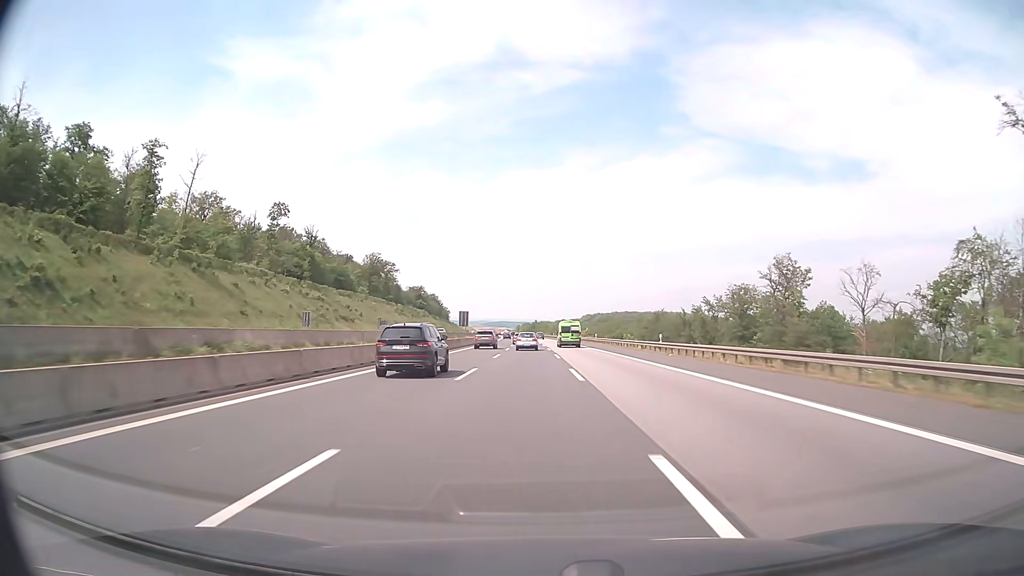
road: motorway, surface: asphalt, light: Day
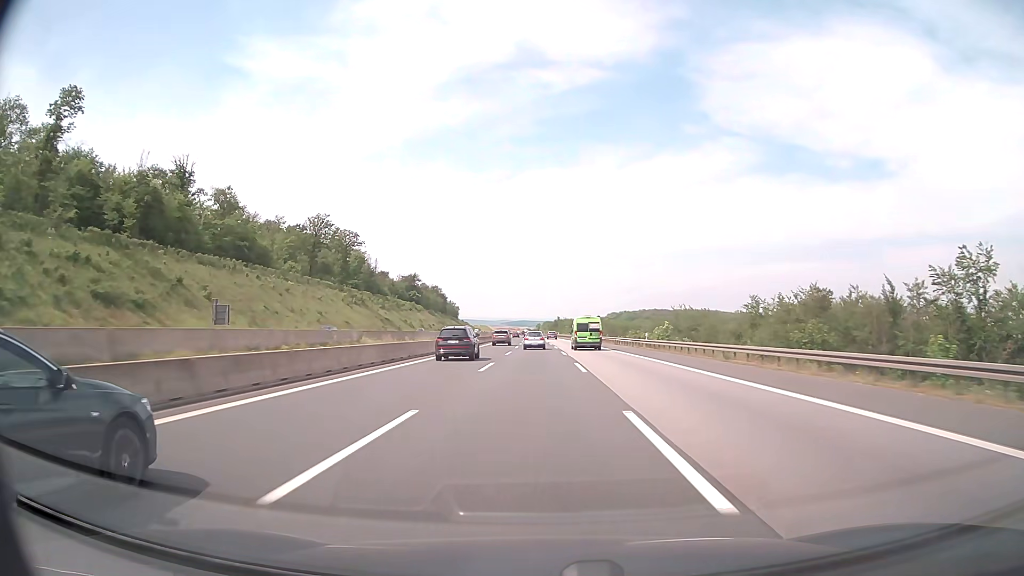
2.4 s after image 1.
(-1.5, +86.0) m; -2°
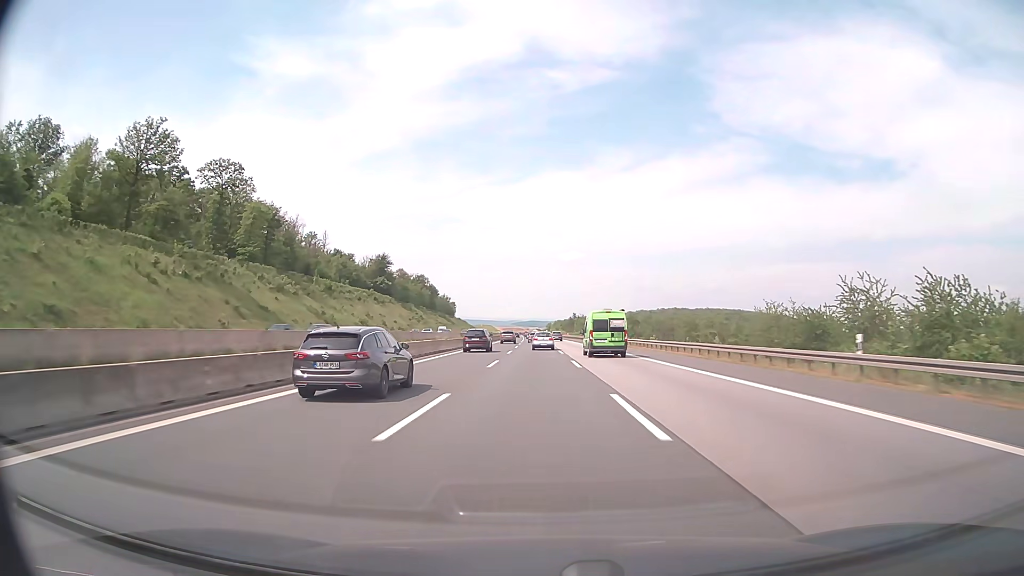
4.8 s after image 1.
(-0.8, +86.7) m; -1°
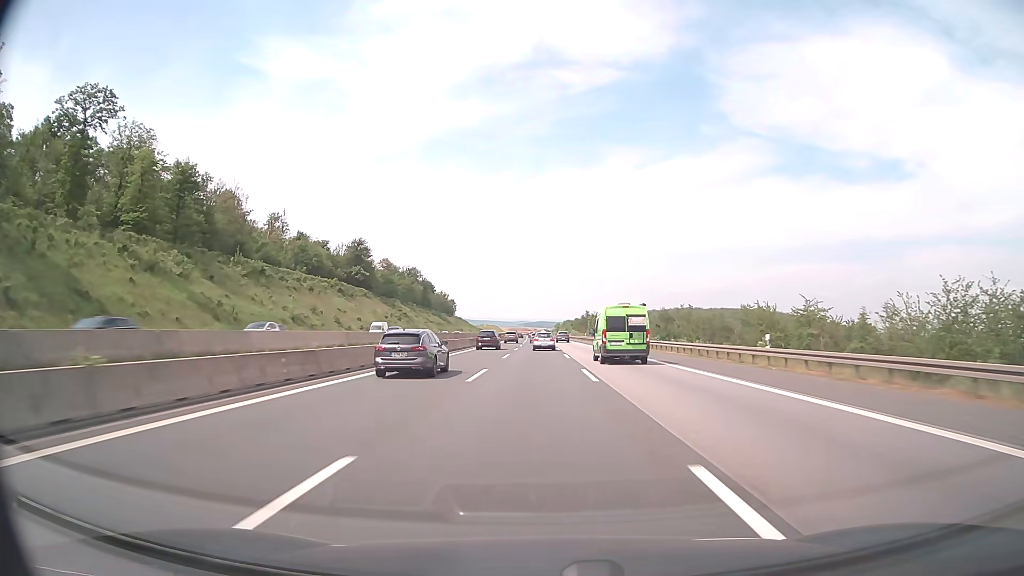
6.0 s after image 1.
(-0.2, +43.4) m; -1°
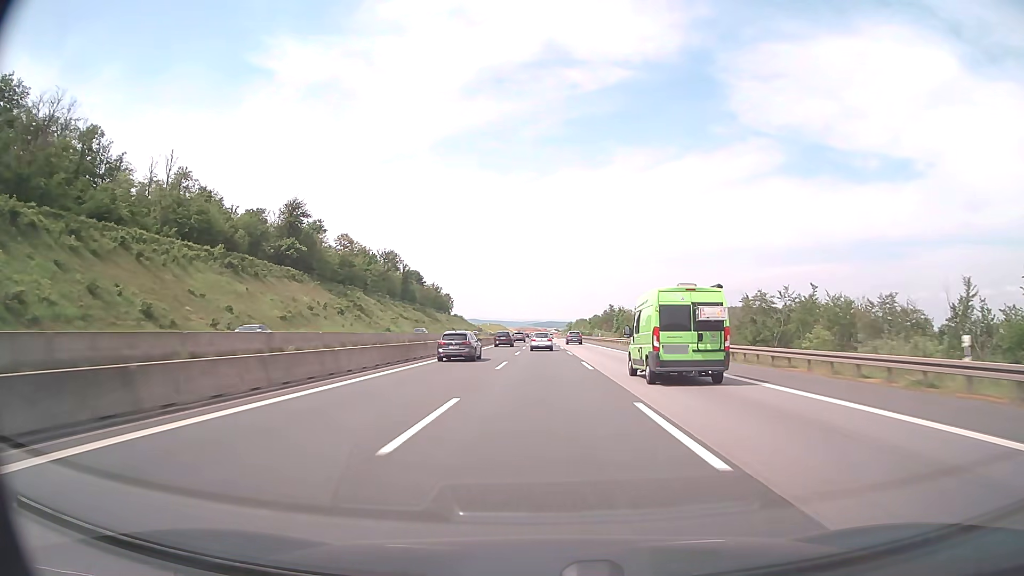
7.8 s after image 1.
(-0.5, +65.1) m; -1°
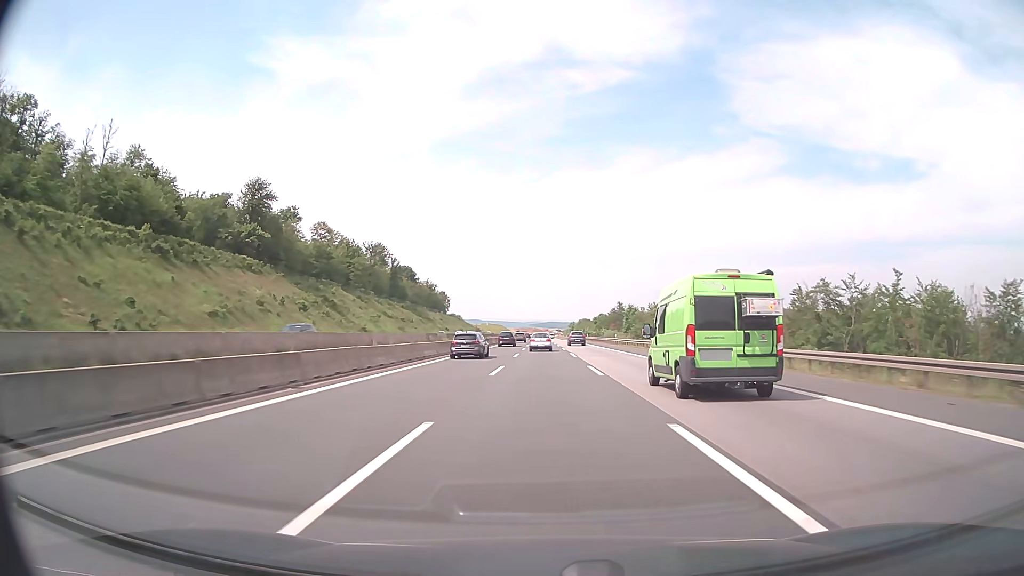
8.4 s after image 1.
(0.0, +21.8) m; 0°
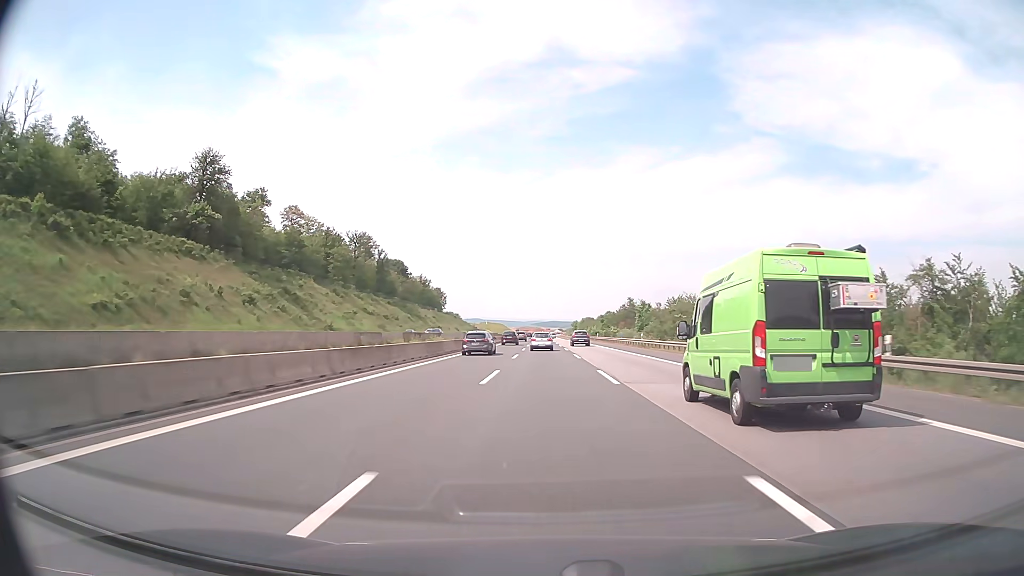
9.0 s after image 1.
(0.0, +21.8) m; 0°
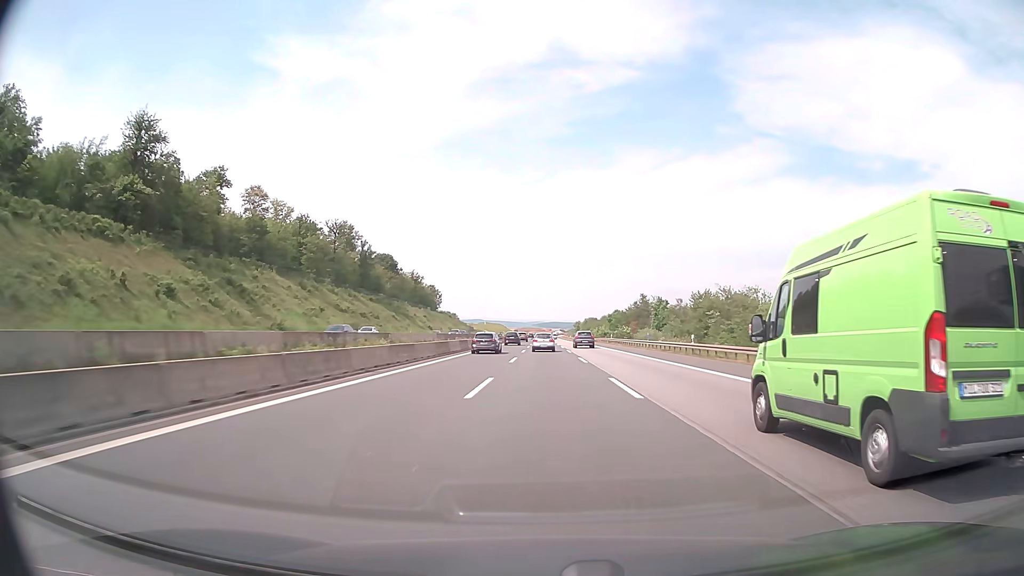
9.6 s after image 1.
(0.0, +21.9) m; 0°
(0, +10) (0, +20) (0, +30) (0, +40) (0, +50) (0, +60) (0, +70) (0, +80) (0, +90) (0, +100) m
